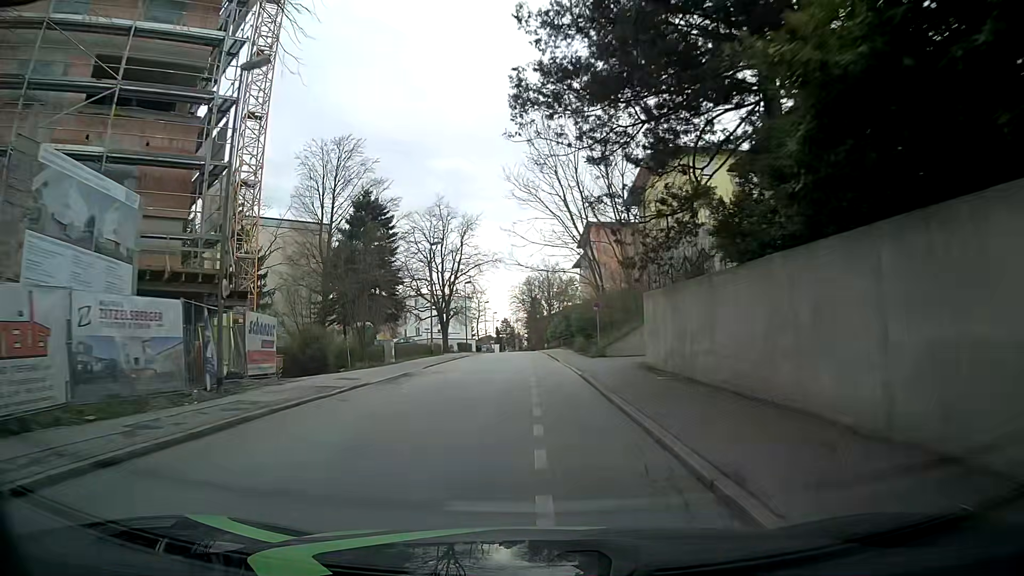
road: residential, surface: asphalt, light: Day
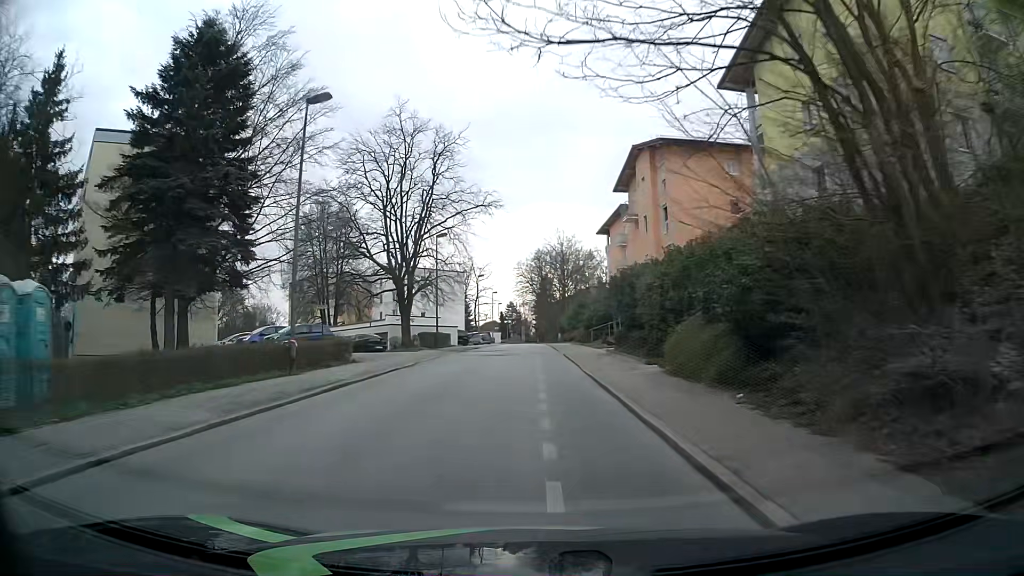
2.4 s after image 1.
(-0.6, +29.5) m; -1°
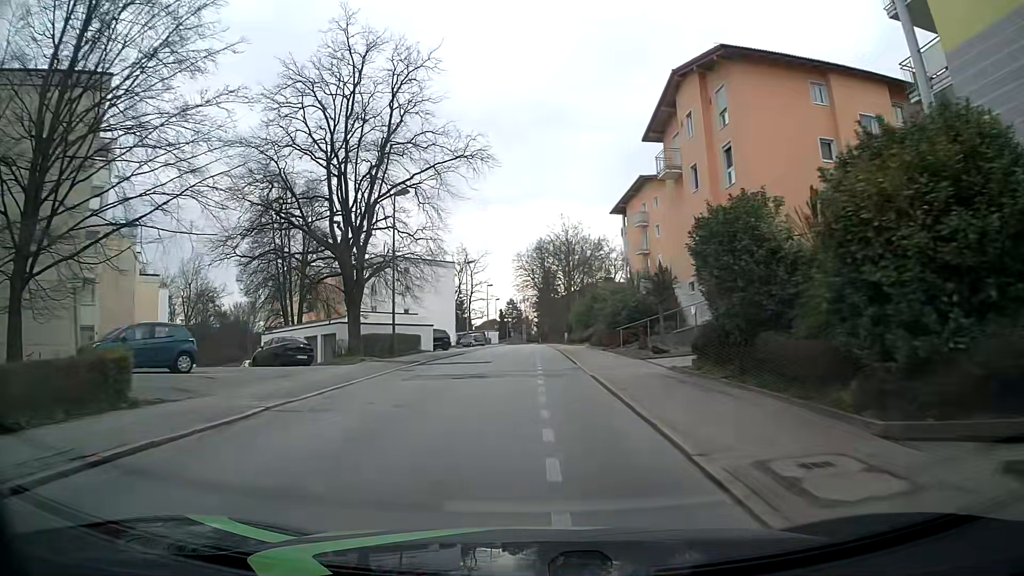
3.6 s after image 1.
(0.0, +15.1) m; 0°
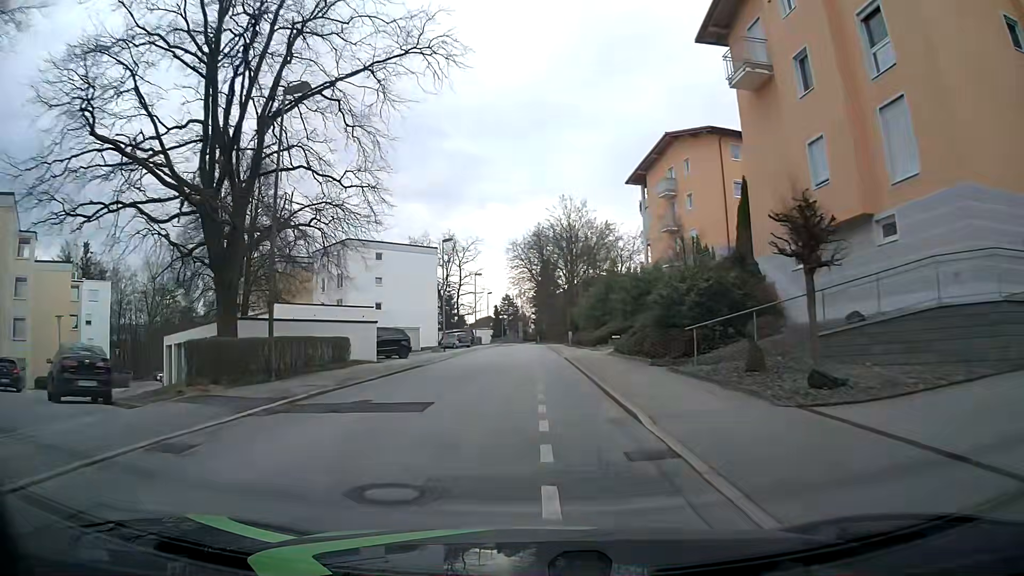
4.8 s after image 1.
(-0.1, +15.1) m; -1°
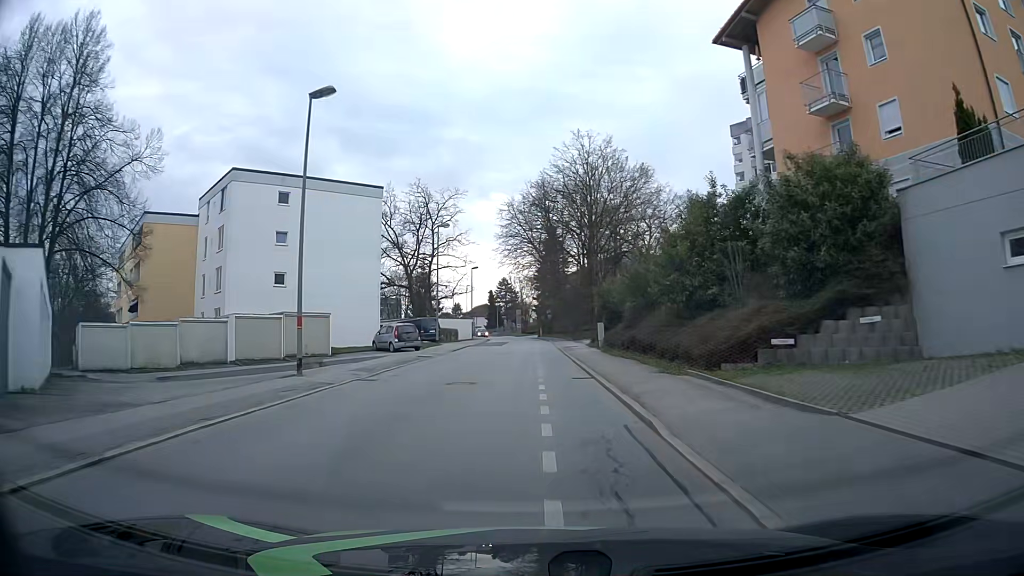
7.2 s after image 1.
(+0.2, +30.5) m; +1°
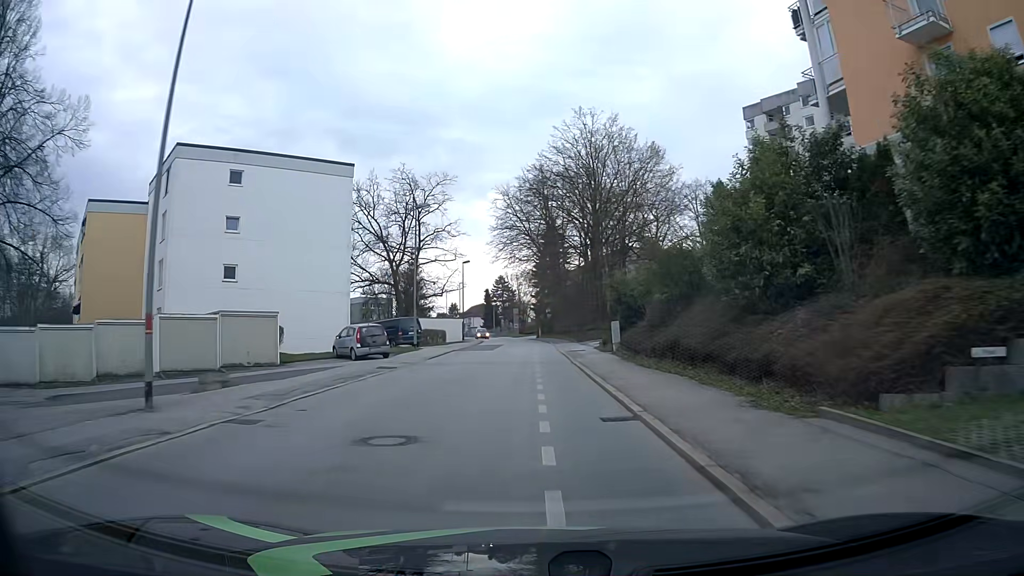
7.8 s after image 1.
(-0.1, +7.7) m; -1°
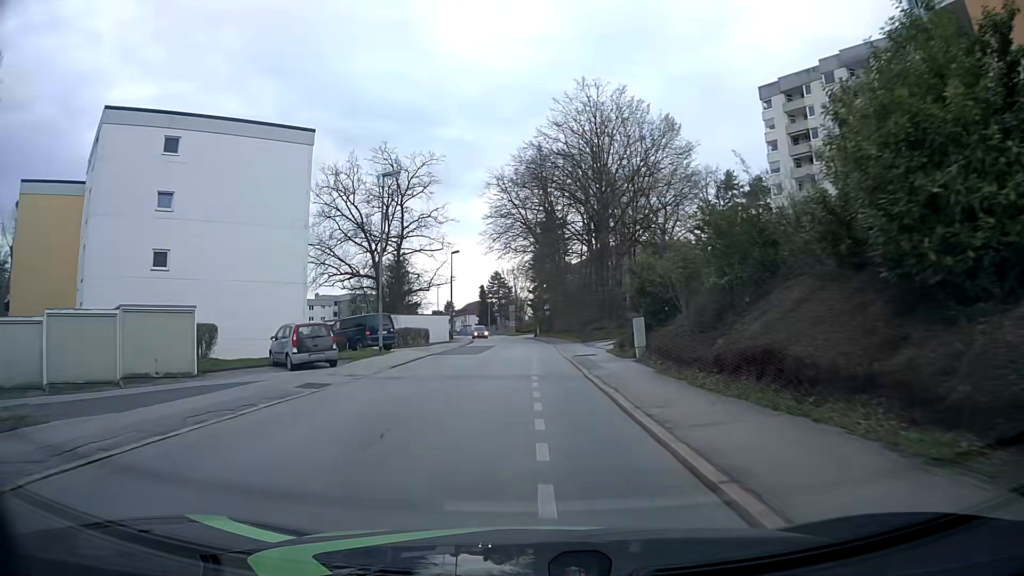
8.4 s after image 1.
(0.0, +7.7) m; 0°
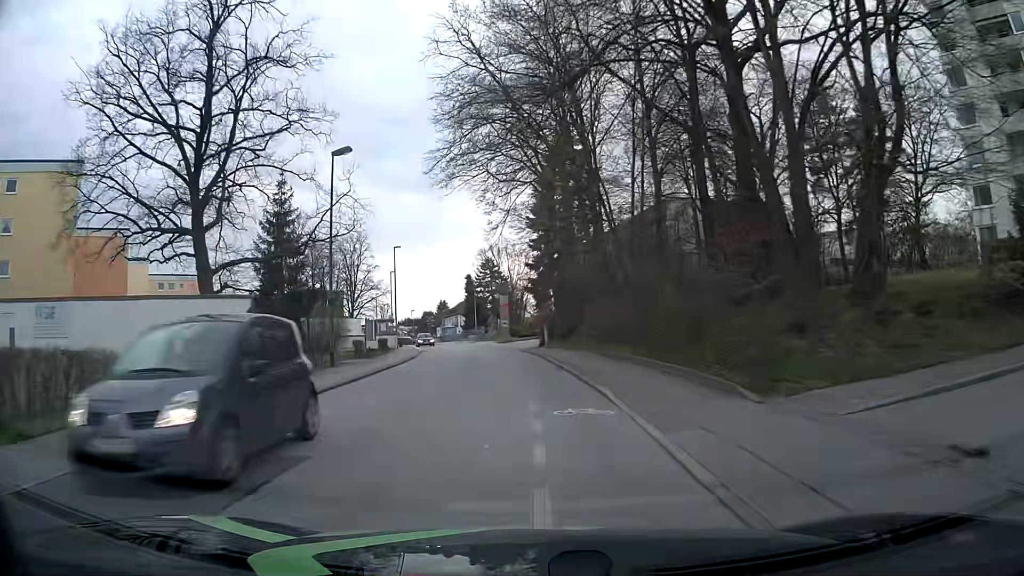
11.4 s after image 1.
(+0.1, +38.0) m; 0°
(0, +10) (0, +20) (-1, +30) (-2, +40) (-4, +50) (-6, +60) (-7, +69) (-9, +79) (-10, +89) (-14, +99) m
